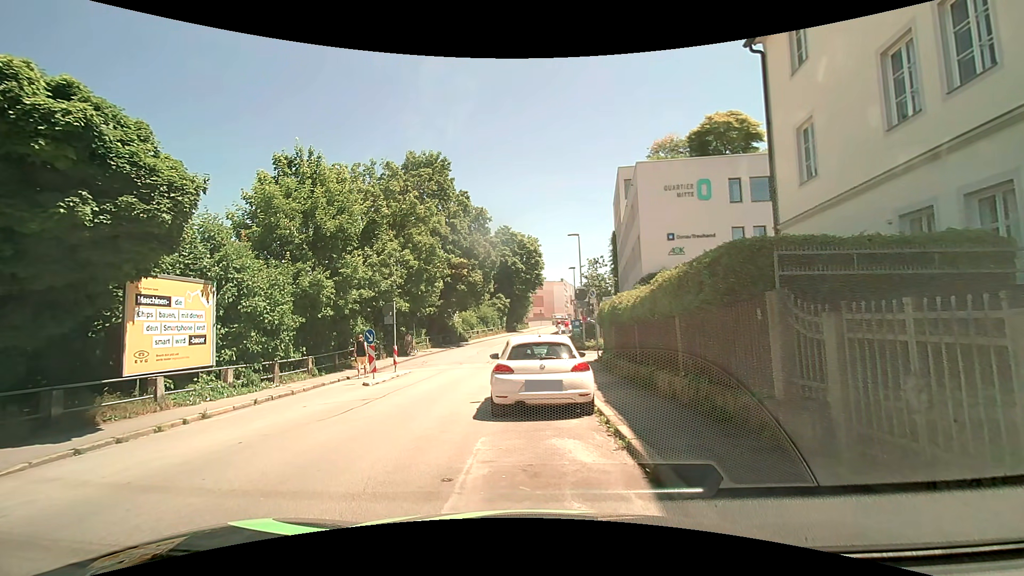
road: residential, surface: asphalt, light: Day
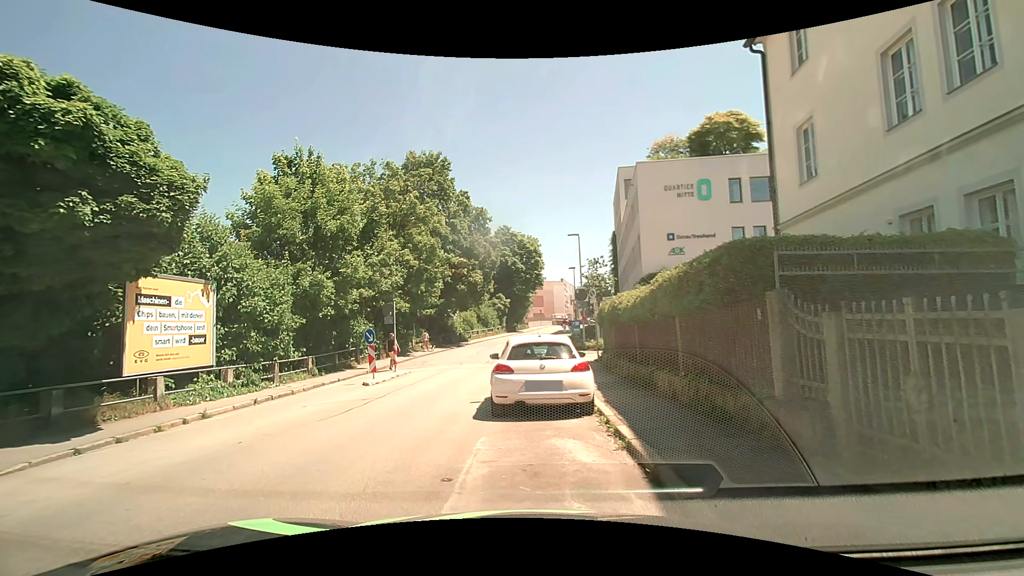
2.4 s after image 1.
(0.0, 0.0) m; 0°
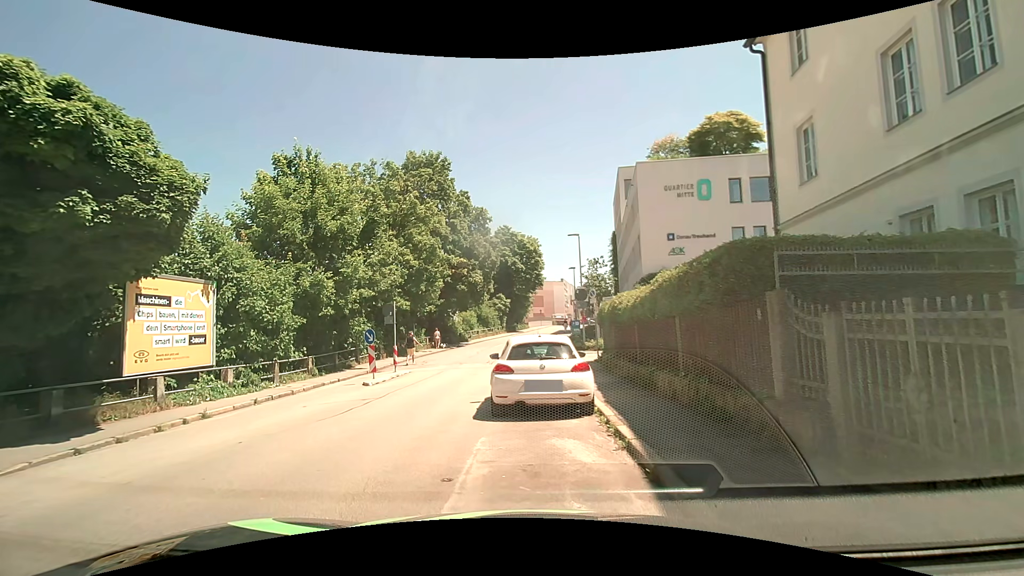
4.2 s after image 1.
(0.0, 0.0) m; 0°
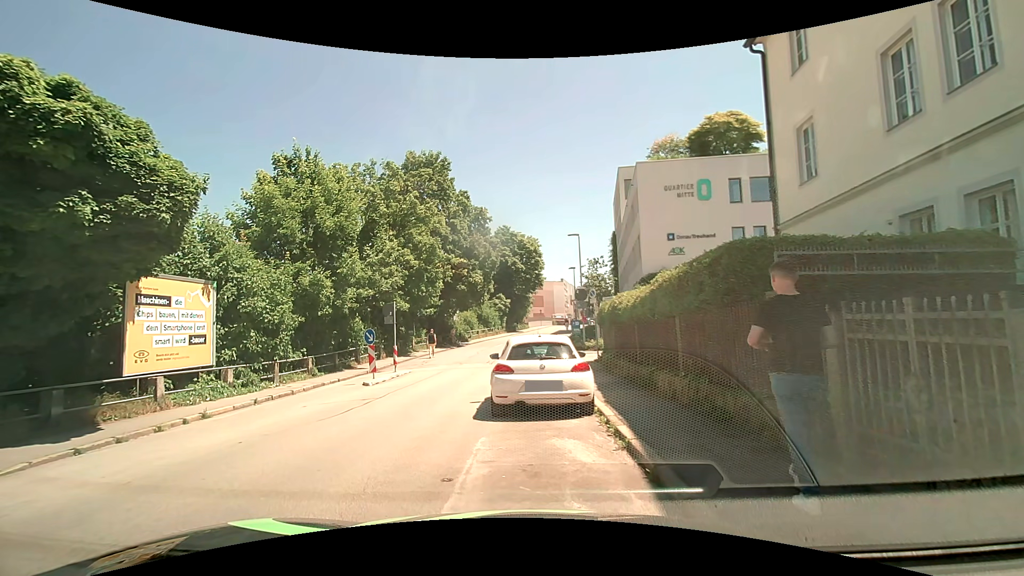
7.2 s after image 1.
(0.0, 0.0) m; 0°
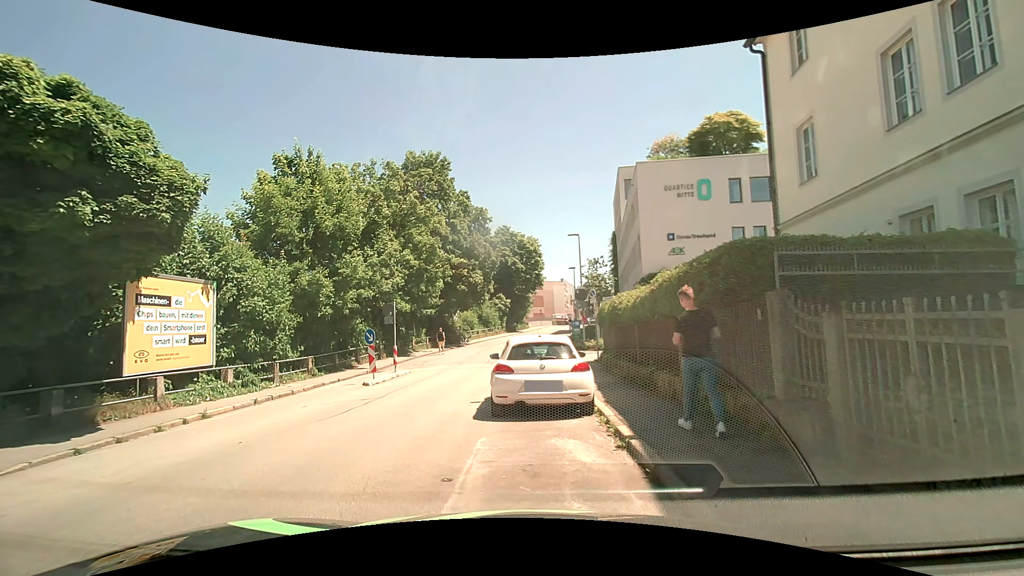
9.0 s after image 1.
(0.0, 0.0) m; 0°
